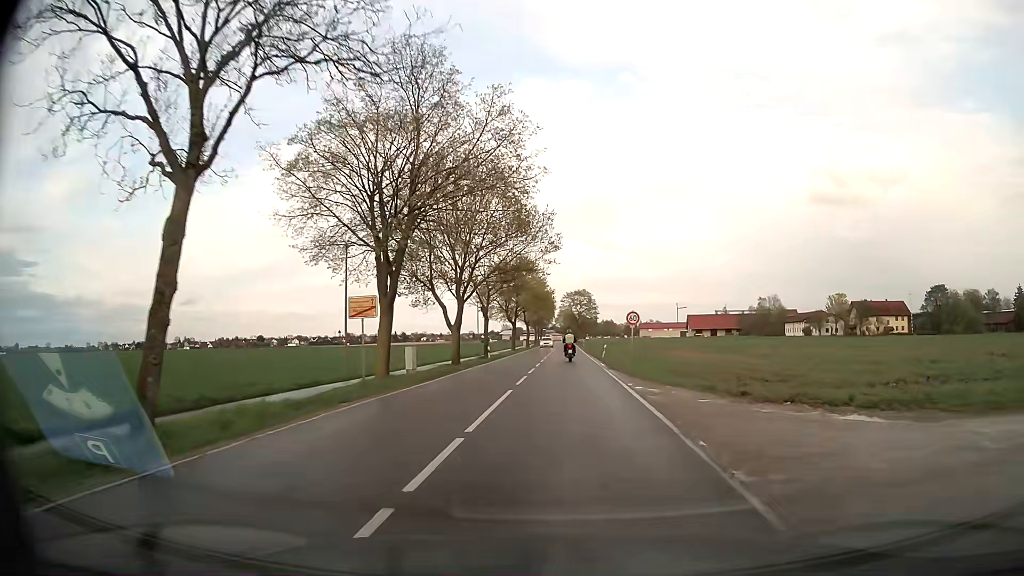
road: secondary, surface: asphalt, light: Day
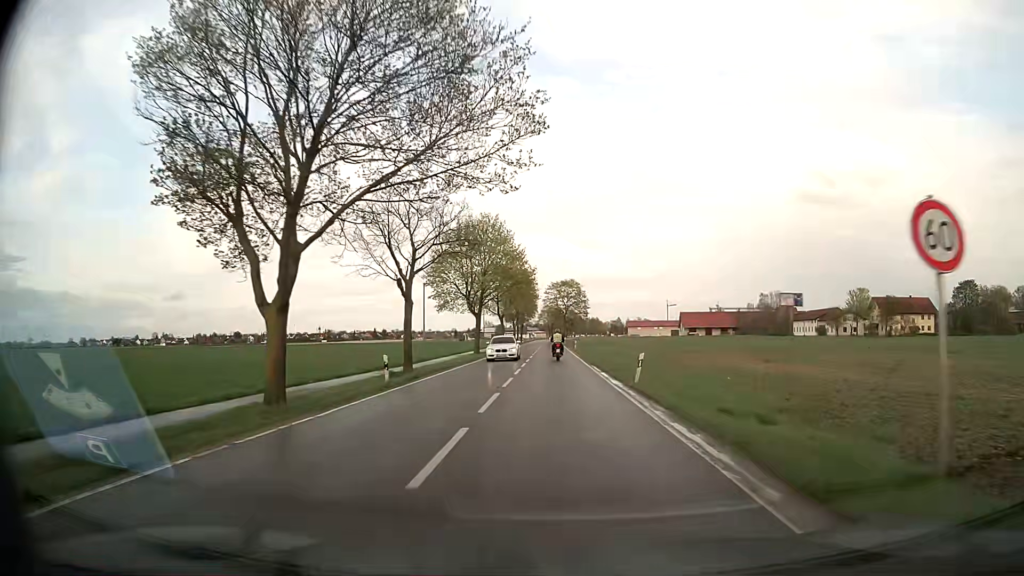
(+0.5, +25.2) m; +2°
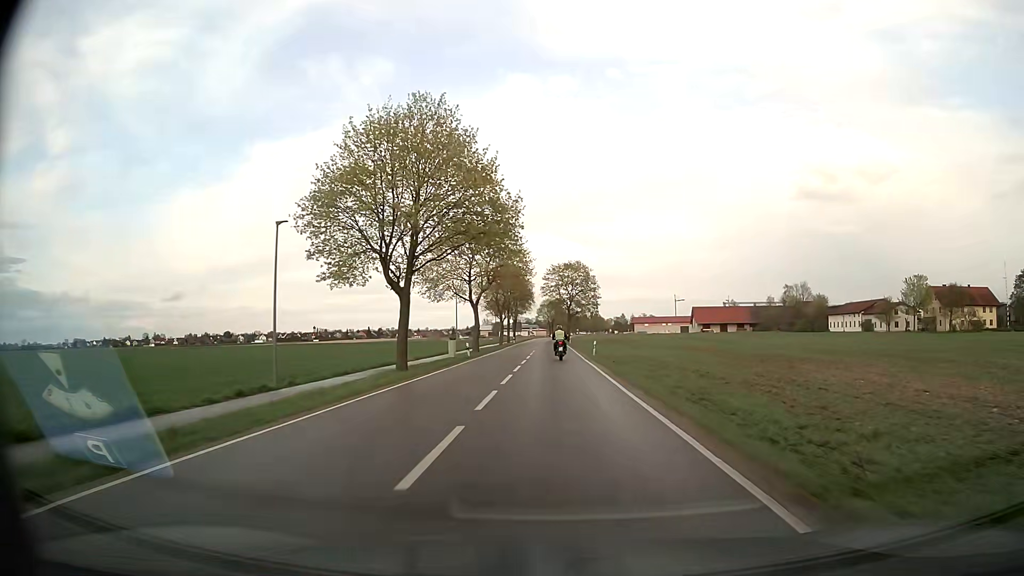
(+0.1, +30.7) m; 0°
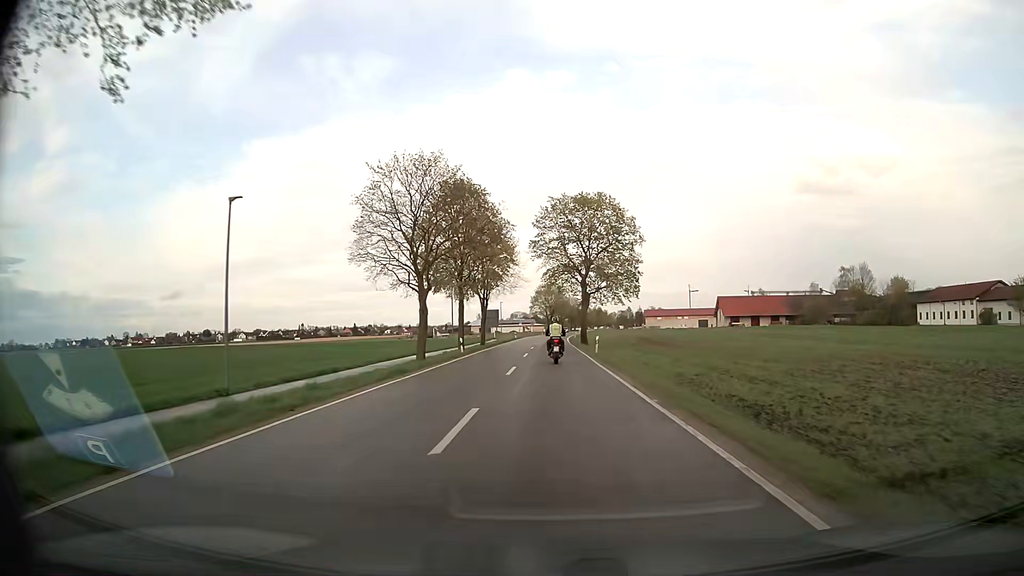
(+0.1, +52.5) m; 0°
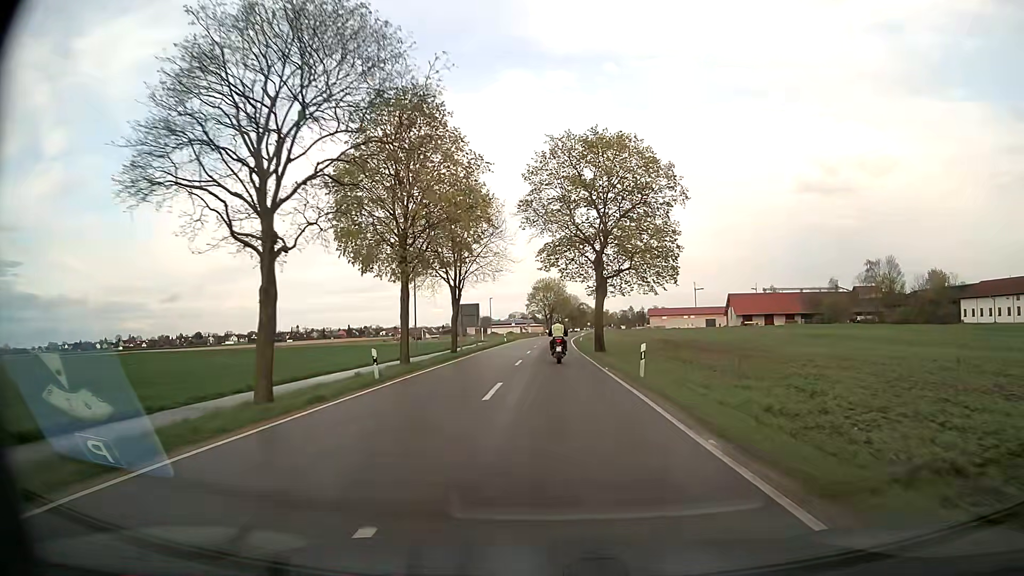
(0.0, +18.6) m; 0°
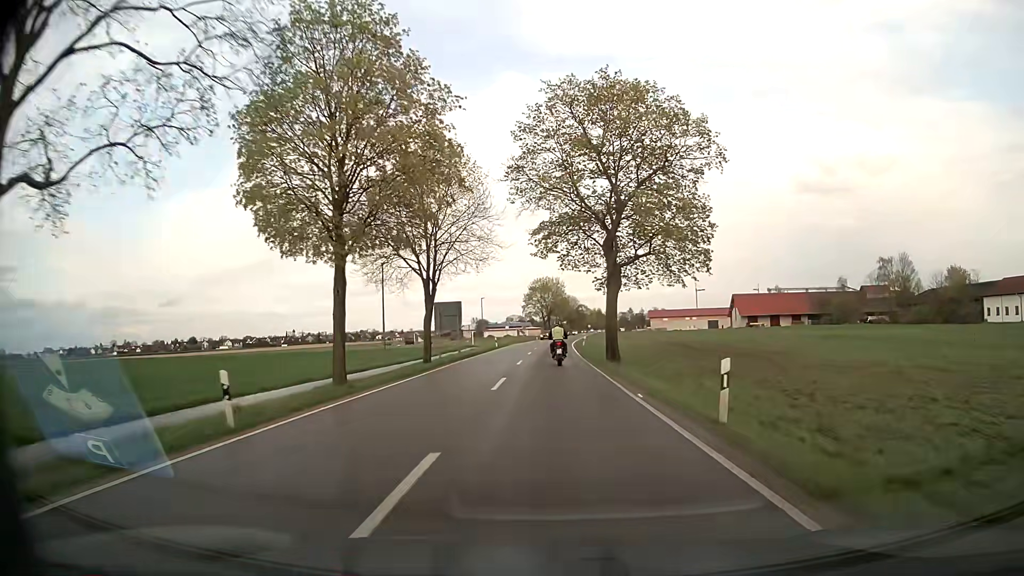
(0.0, +9.2) m; 0°
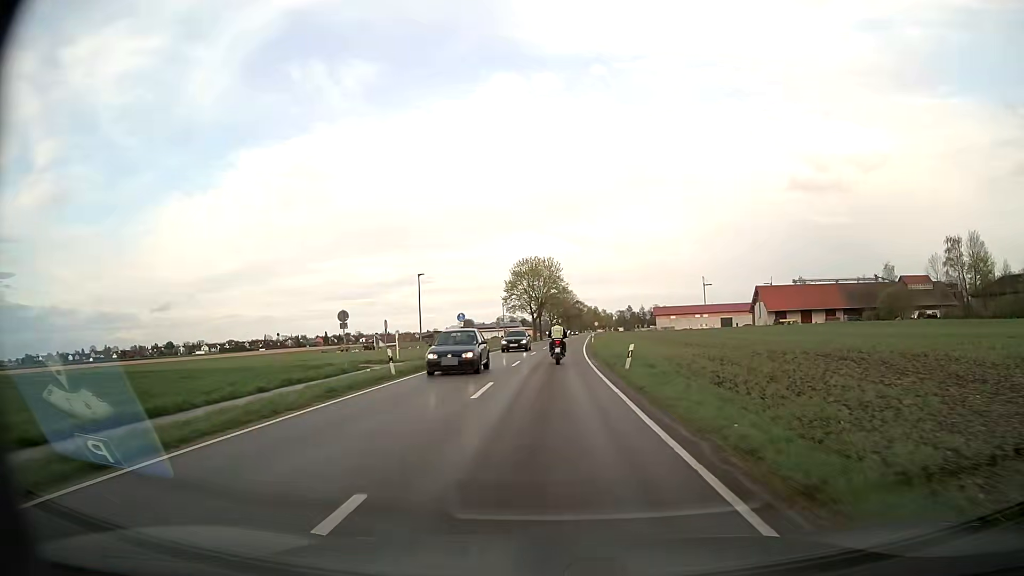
(+0.3, +38.2) m; +1°
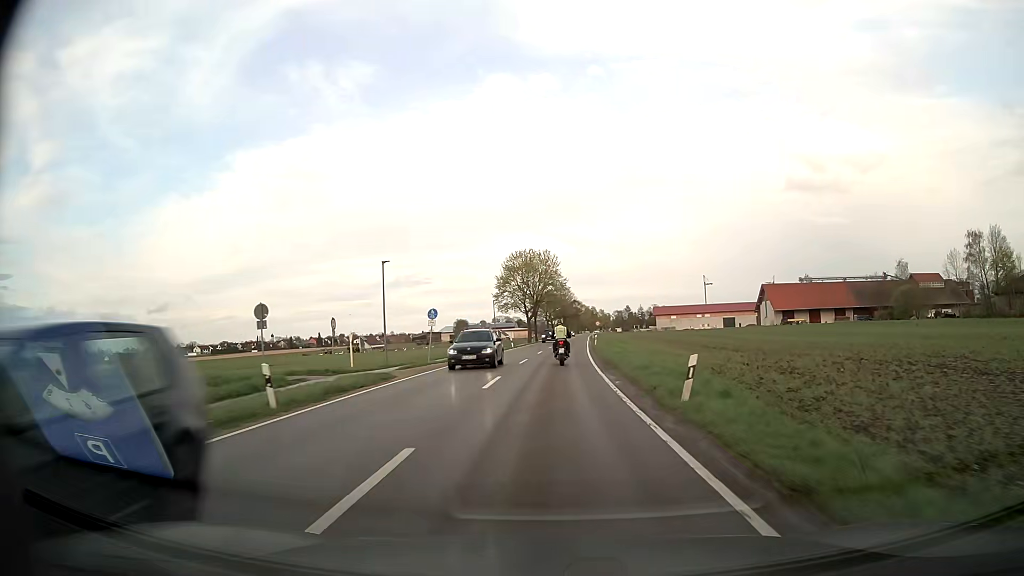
(0.0, +9.9) m; 0°
(0, +10) (0, +20) (0, +30) (+1, +40) (+1, +50) (+2, +60) (+2, +70) (+3, +80) (+3, +90) (+4, +100) m
